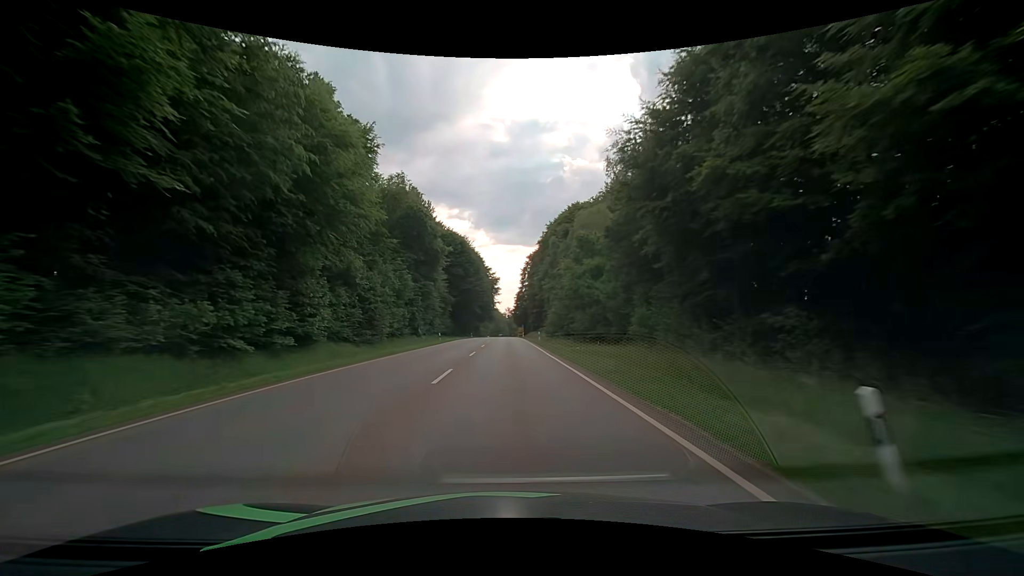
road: secondary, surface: asphalt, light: Day
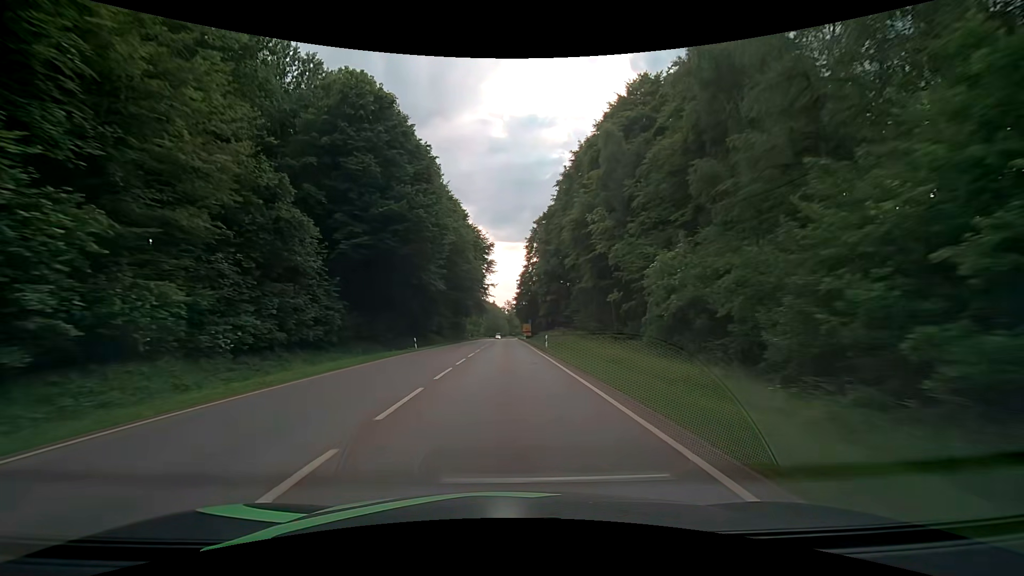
(+0.3, +58.5) m; 0°
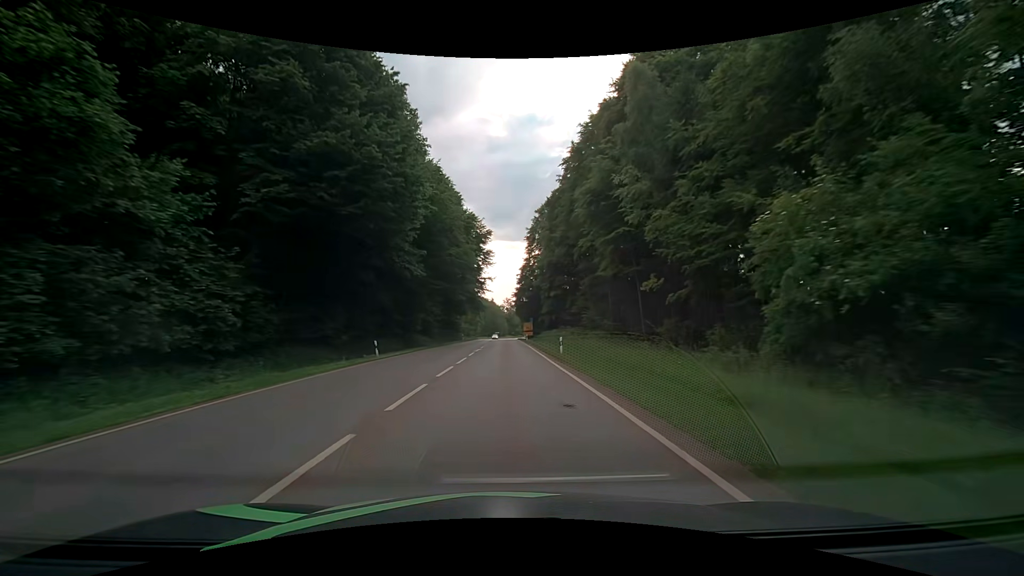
(0.0, +11.1) m; 0°
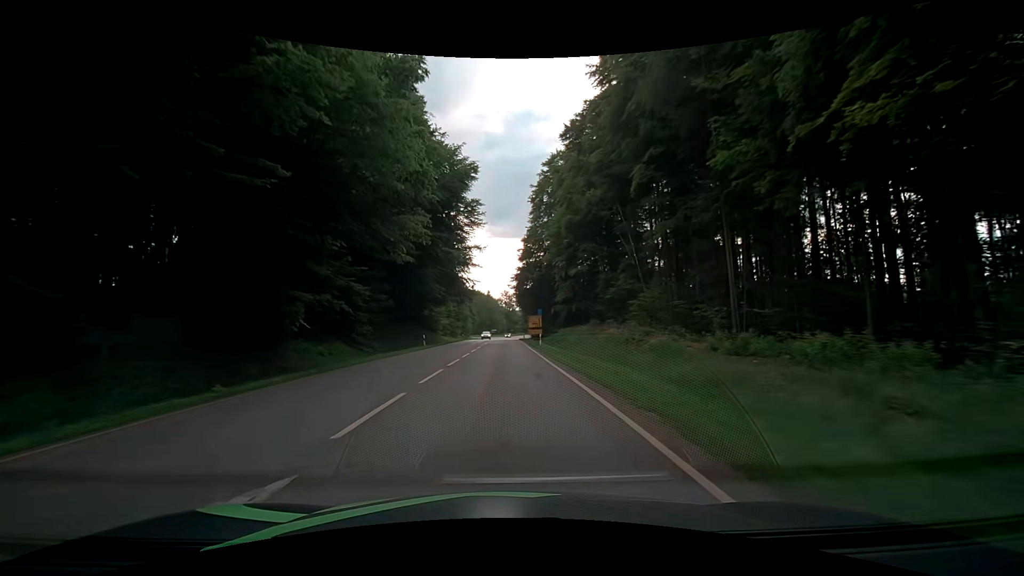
(+0.1, +32.2) m; 0°
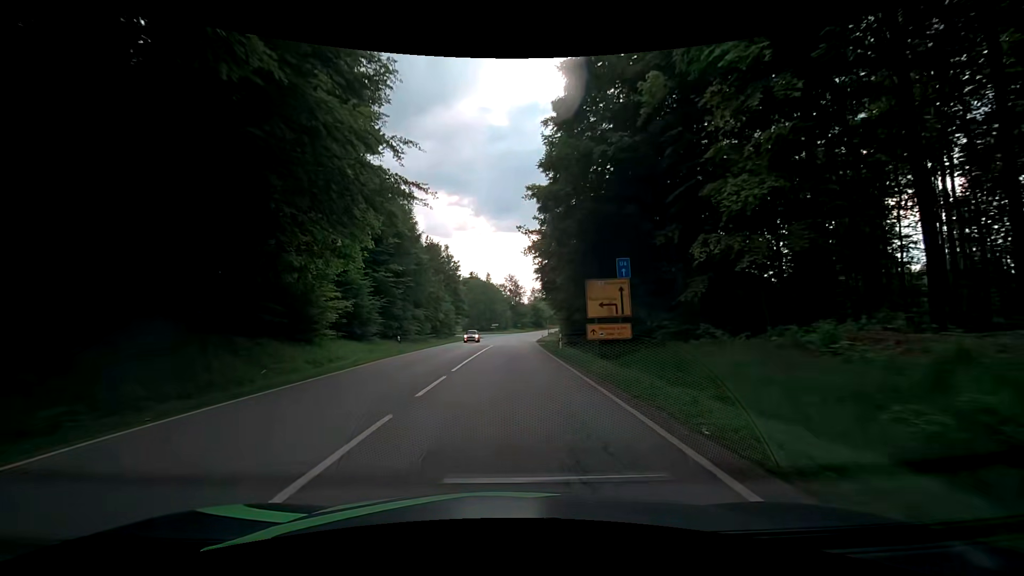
(-0.2, +50.5) m; -1°
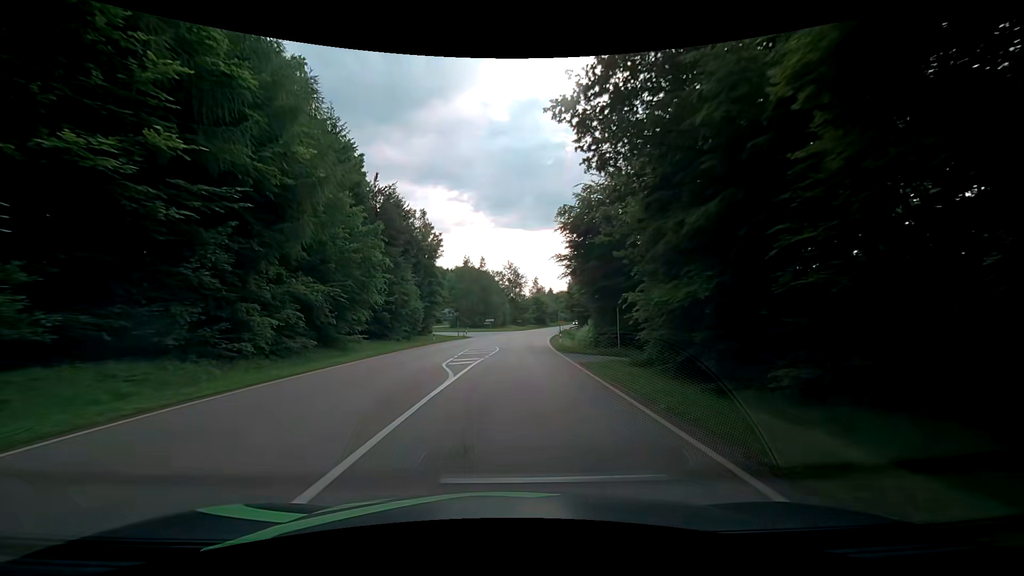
(+0.1, +28.5) m; 0°
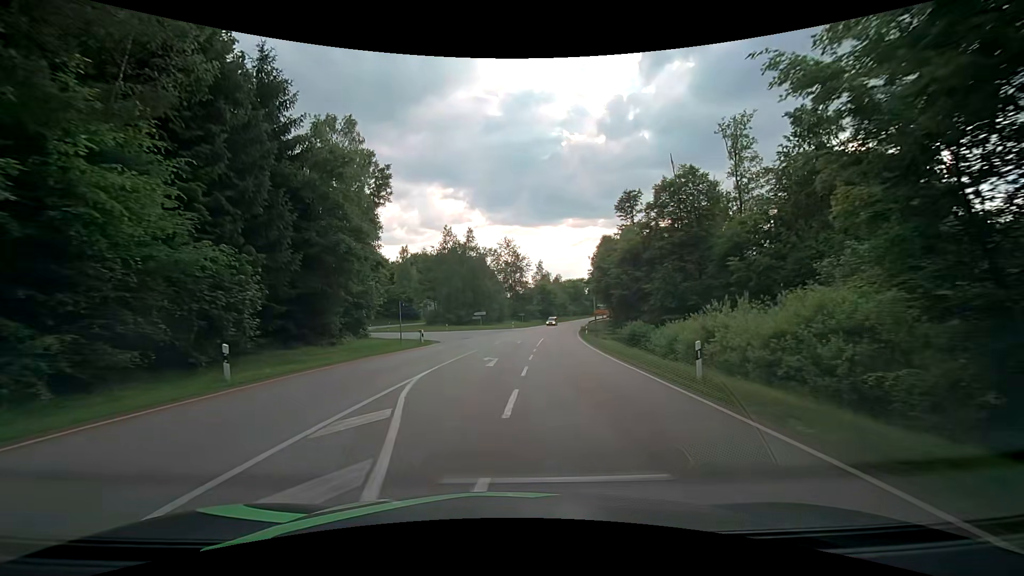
(0.0, +34.4) m; 0°
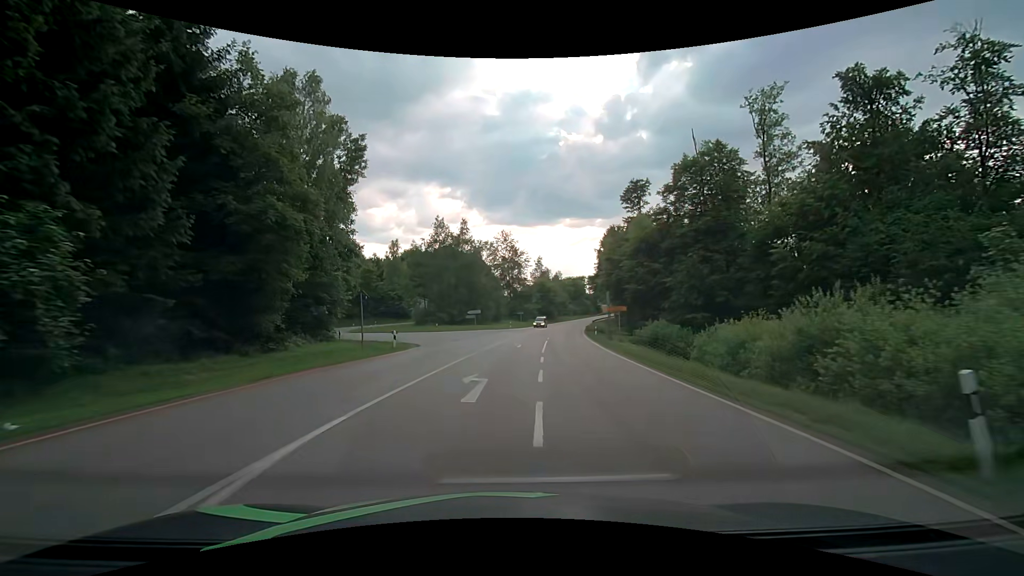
(0.0, +7.6) m; 0°
(0, +10) (0, +20) (+1, +30) (+1, +40) (-2, +50) (-8, +57) (-17, +62) (-24, +69) (-27, +79) (-25, +89) m
